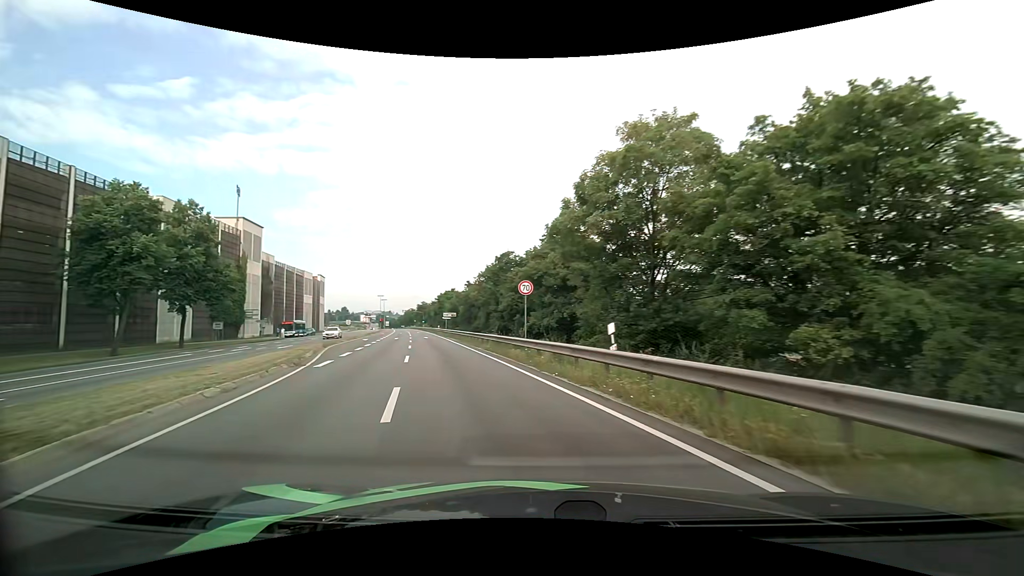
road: primary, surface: asphalt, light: Day
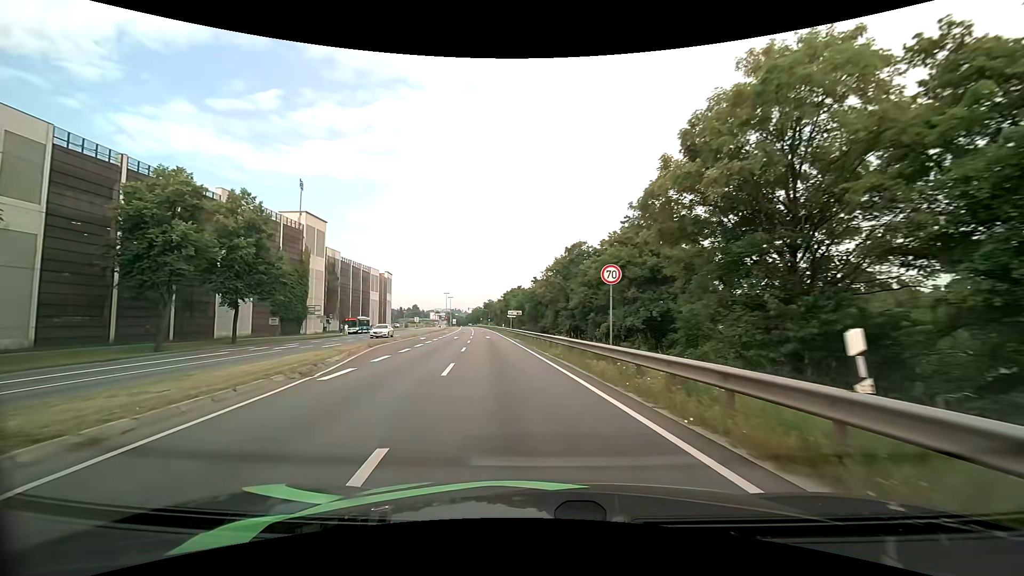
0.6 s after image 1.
(-0.5, +5.7) m; -8°
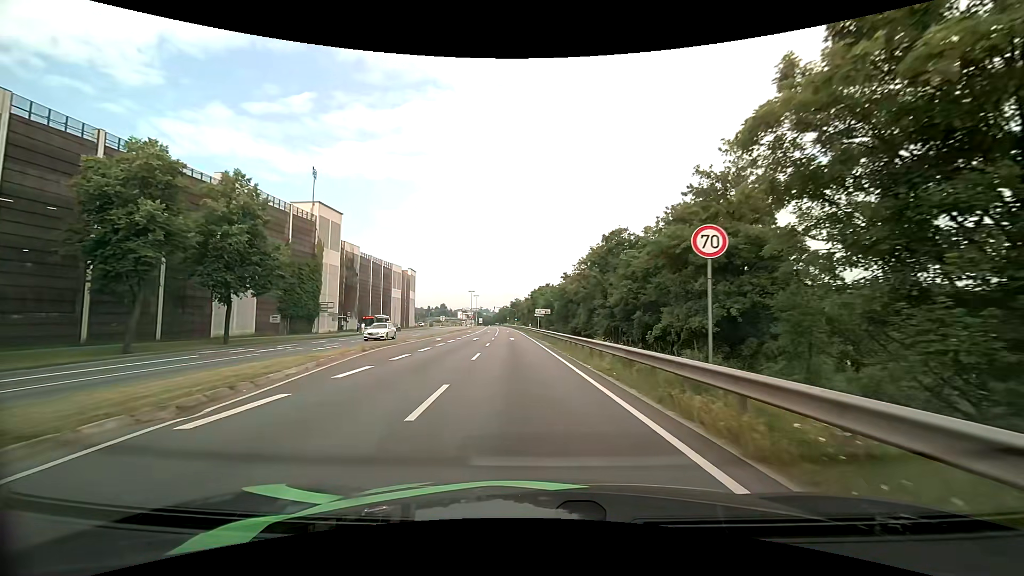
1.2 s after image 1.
(-0.3, +6.3) m; -4°
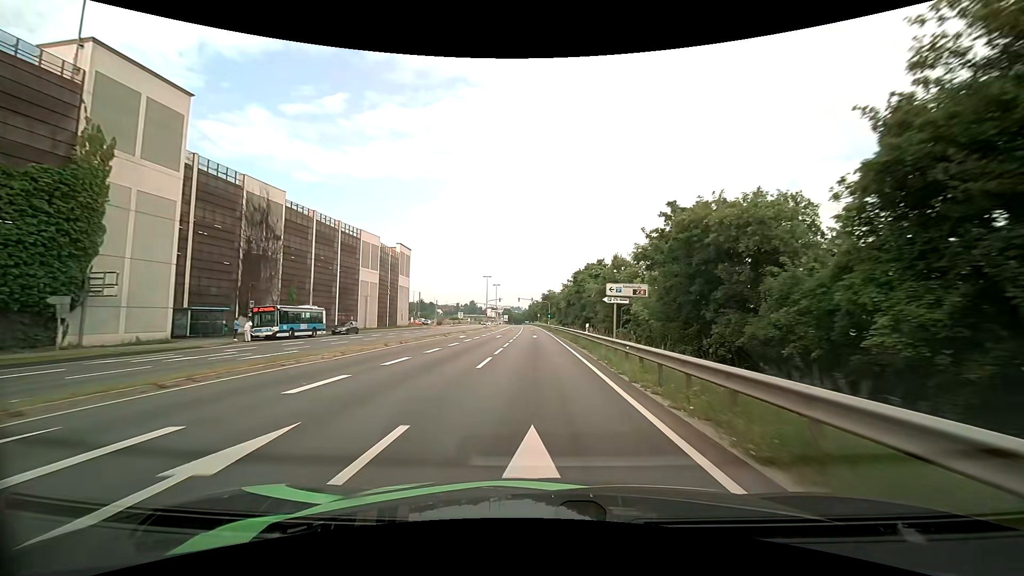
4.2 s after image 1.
(-1.9, +40.1) m; -4°
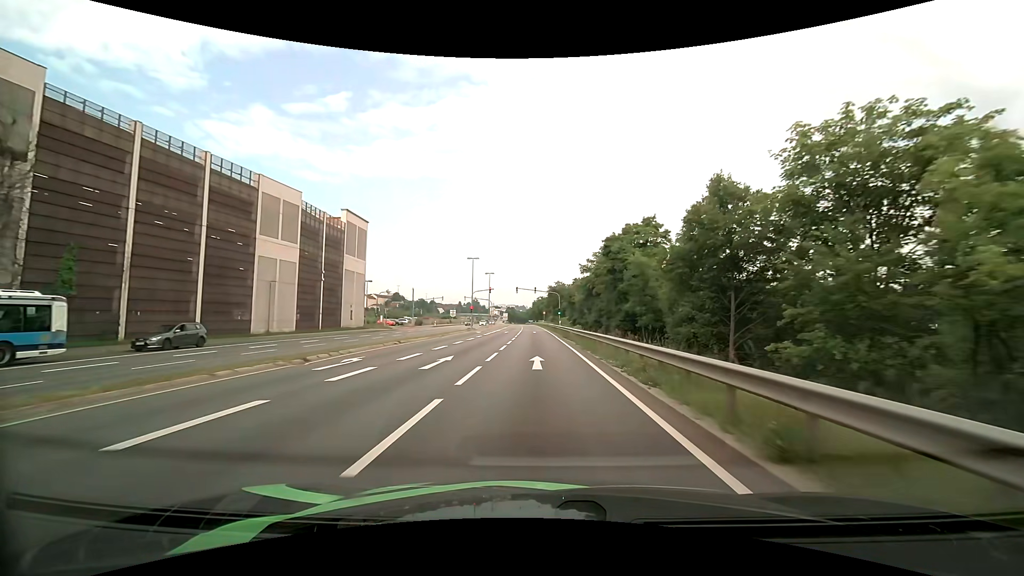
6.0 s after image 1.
(-0.2, +28.1) m; -1°
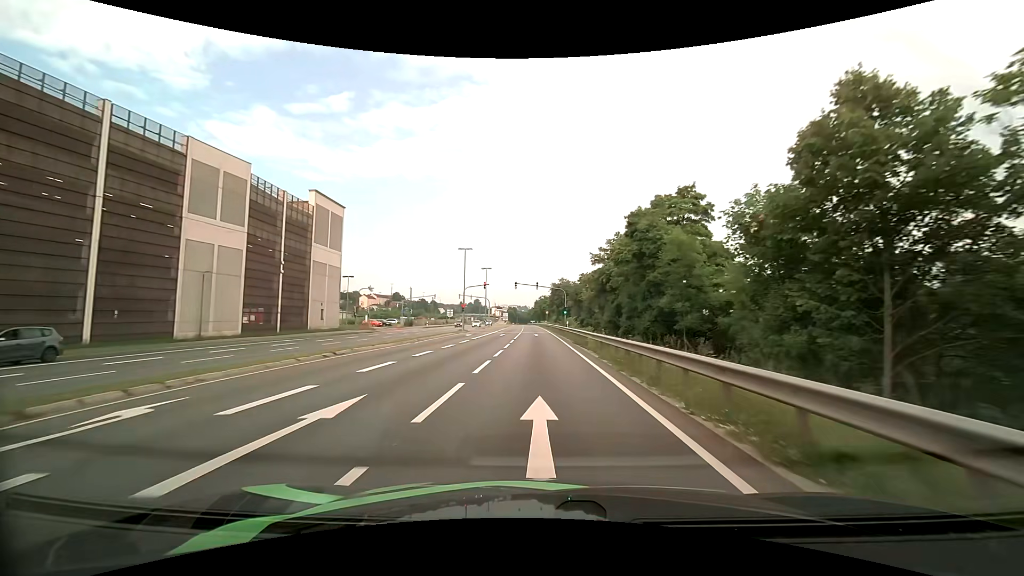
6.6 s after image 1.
(0.0, +9.8) m; 0°
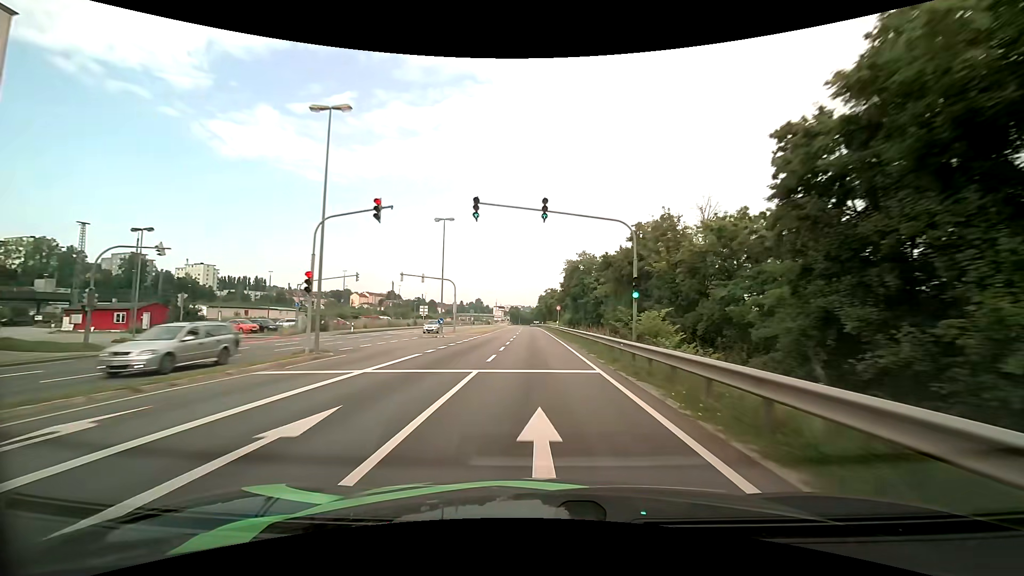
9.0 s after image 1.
(-0.2, +41.8) m; -1°
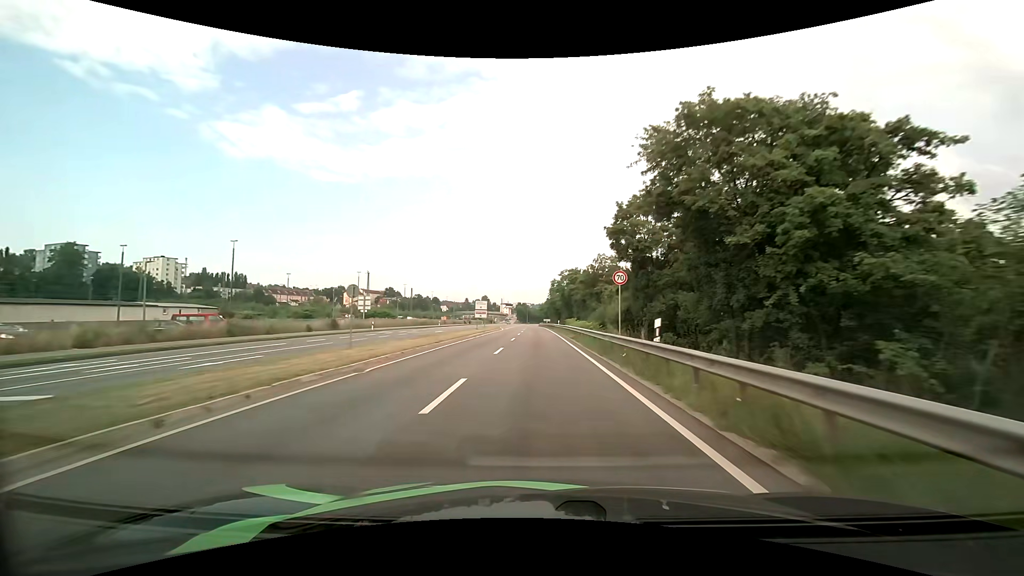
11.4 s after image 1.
(-0.2, +45.5) m; -1°
(0, +10) (0, +20) (0, +30) (0, +40) (0, +50) (-1, +60) (-1, +70) (-1, +80) (-1, +90) (-1, +100) m
